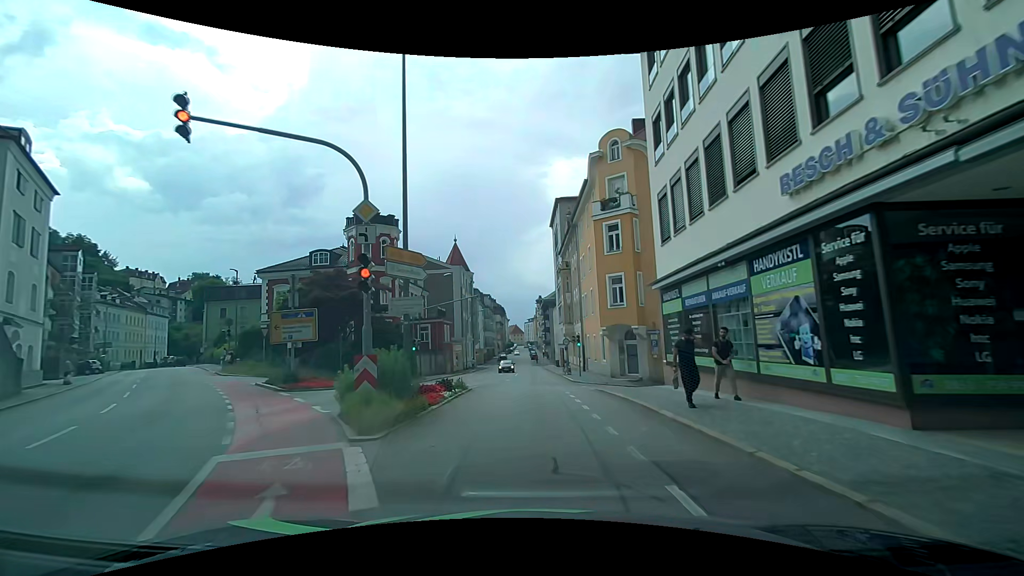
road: tertiary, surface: asphalt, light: Day
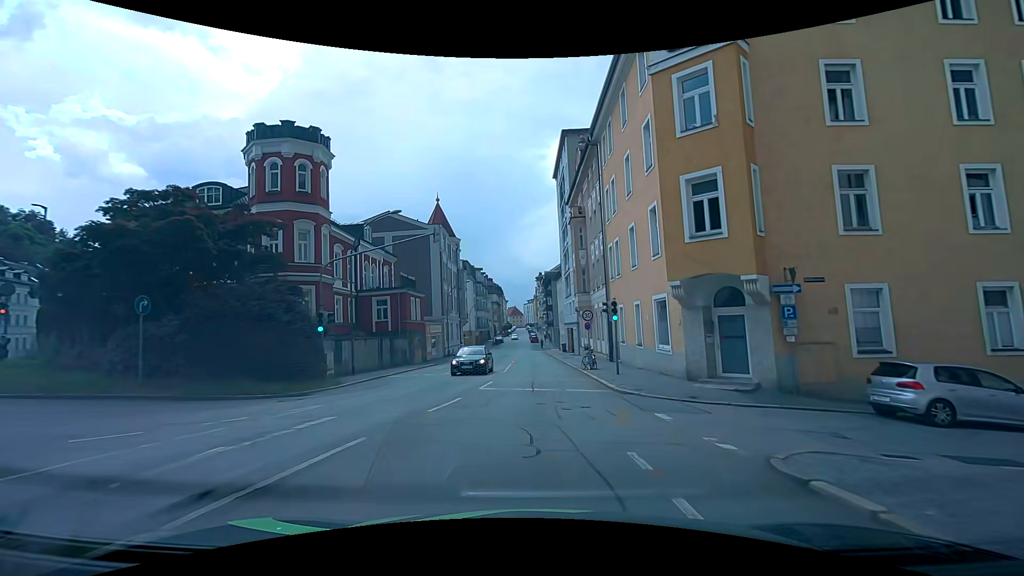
(0.0, +16.5) m; 0°
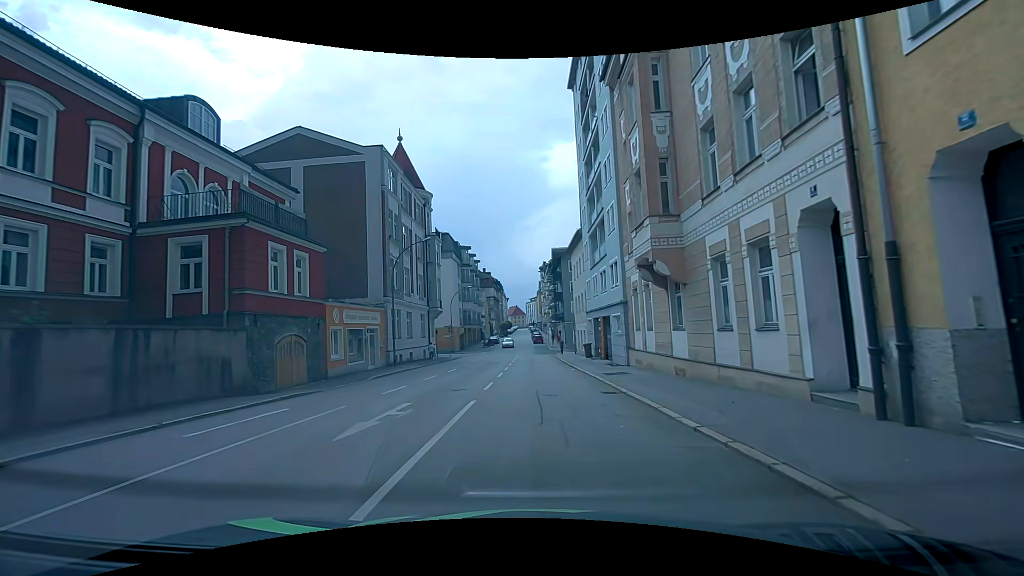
(0.0, +23.9) m; -1°
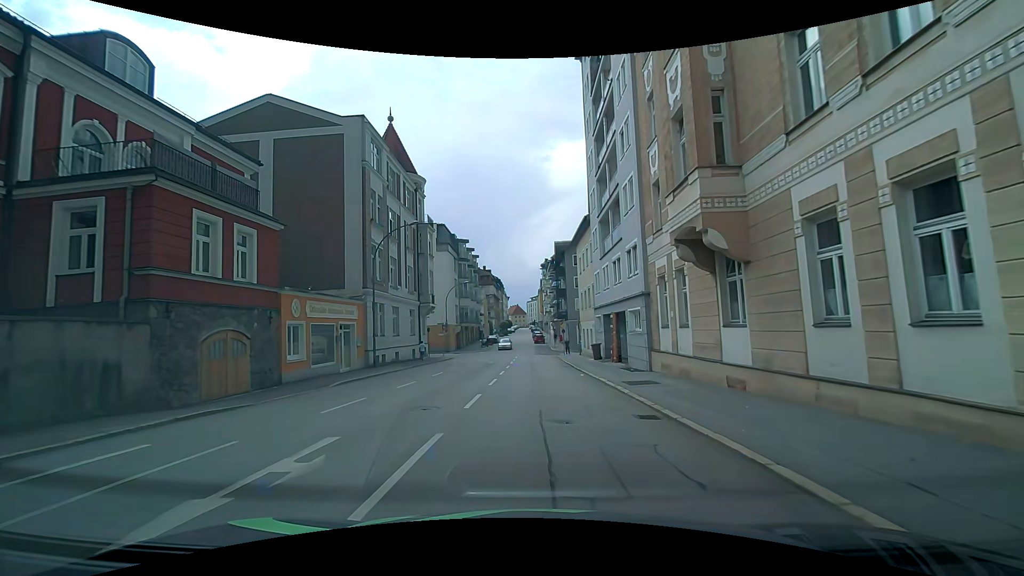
(+0.1, +4.6) m; +2°
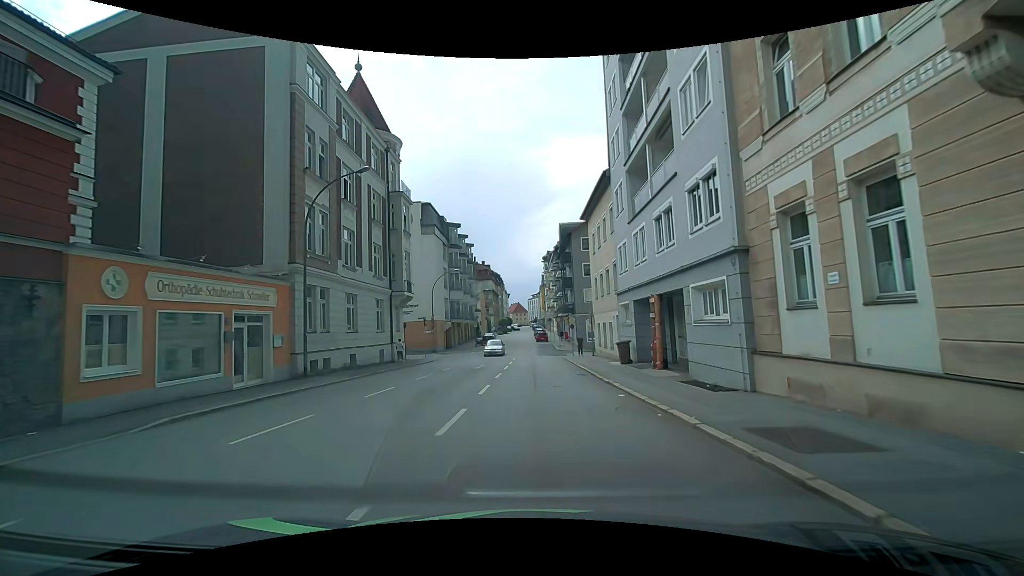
(-0.1, +9.5) m; -2°
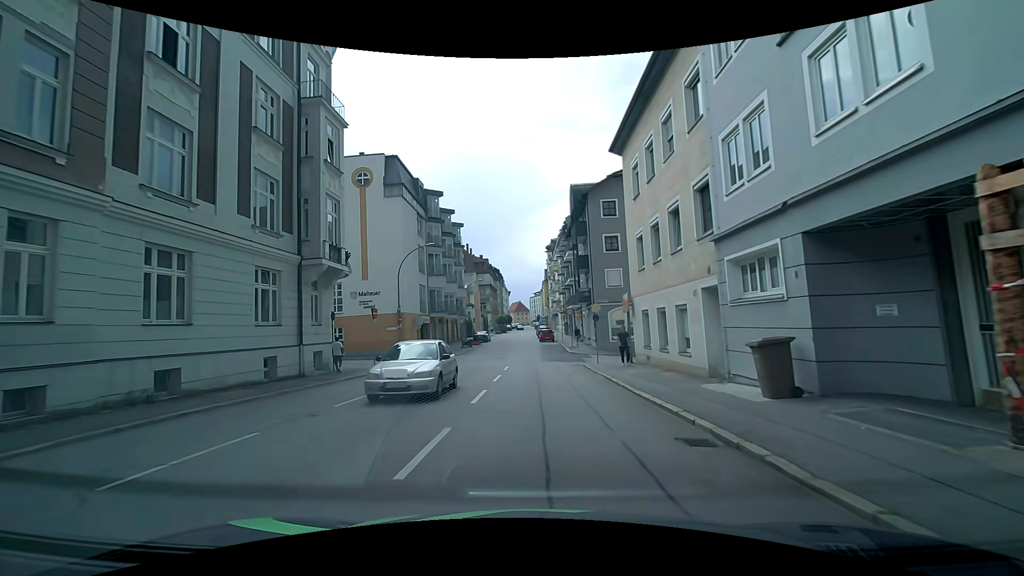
(+0.3, +14.4) m; 0°
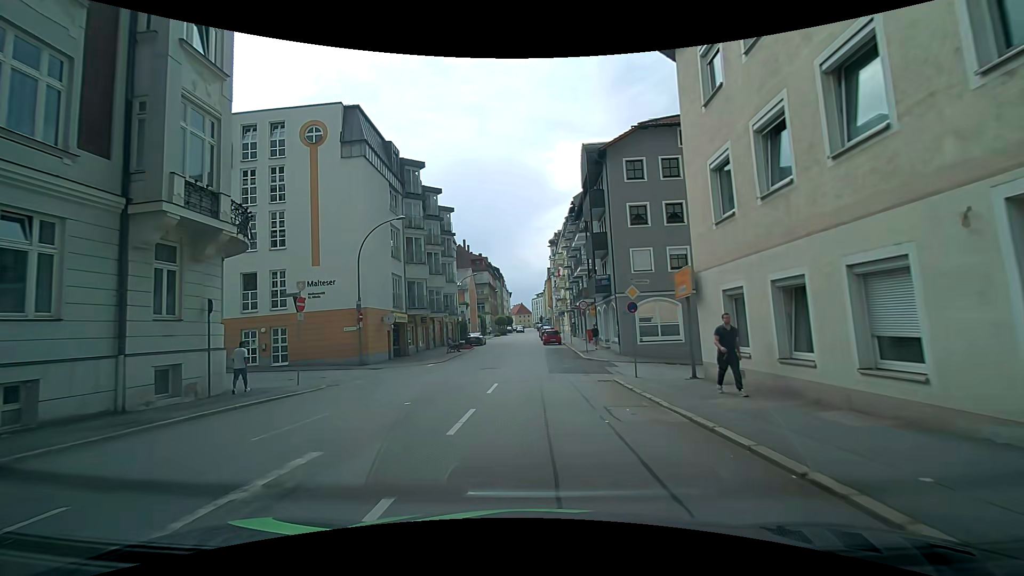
(+0.1, +9.5) m; +1°
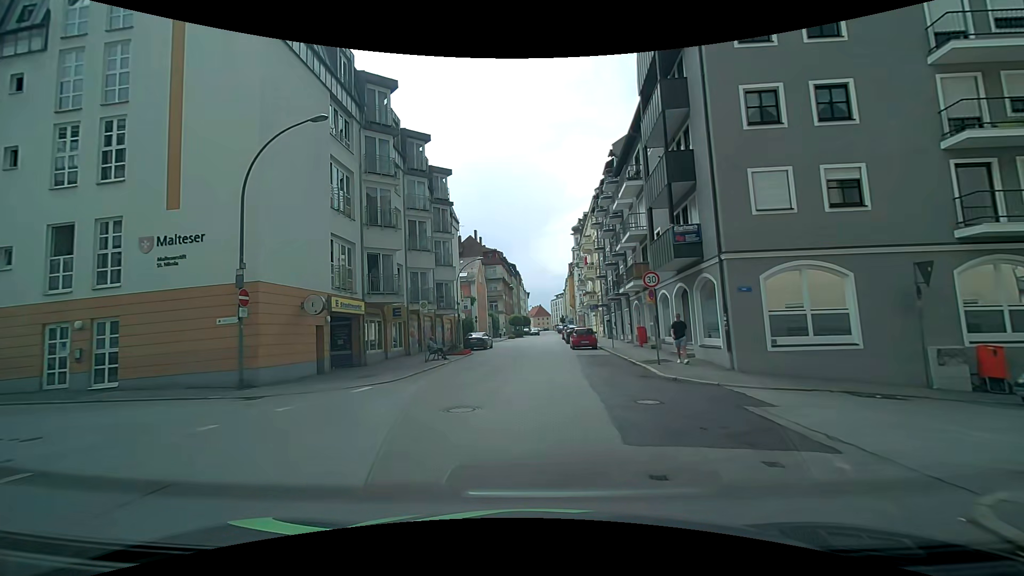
(-0.3, +14.0) m; -1°
(0, +10) (0, +20) (0, +30) (0, +40) (0, +50) (+1, +60) (+1, +70) (+1, +80) (+2, +90) (+2, +100) m
